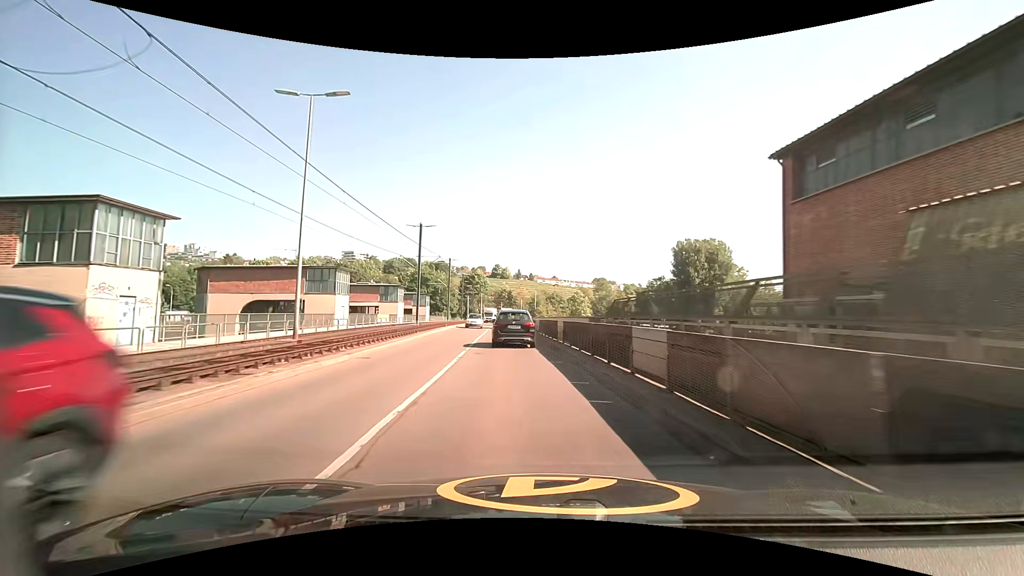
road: secondary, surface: asphalt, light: Day
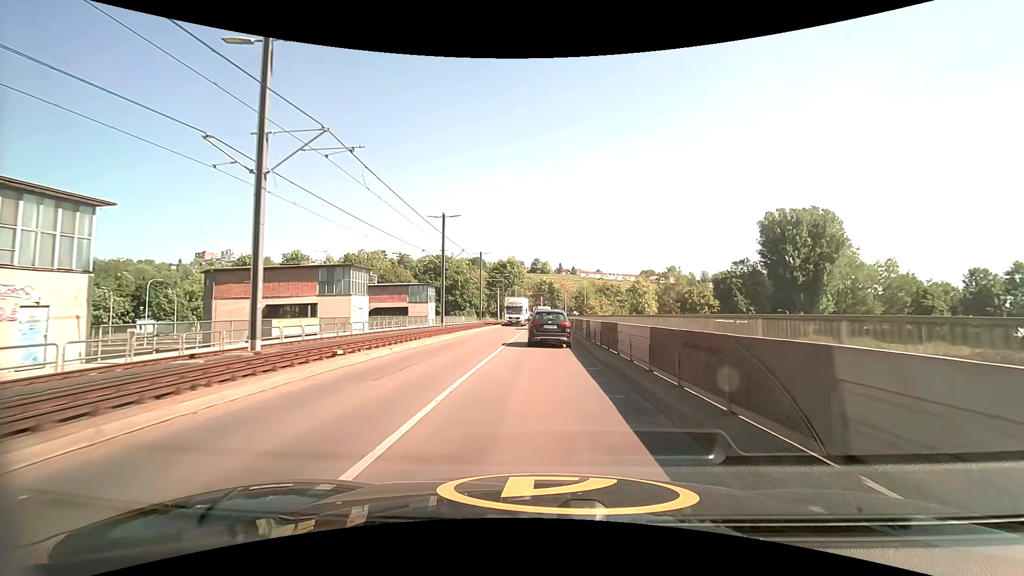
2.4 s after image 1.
(-1.9, +33.4) m; -4°
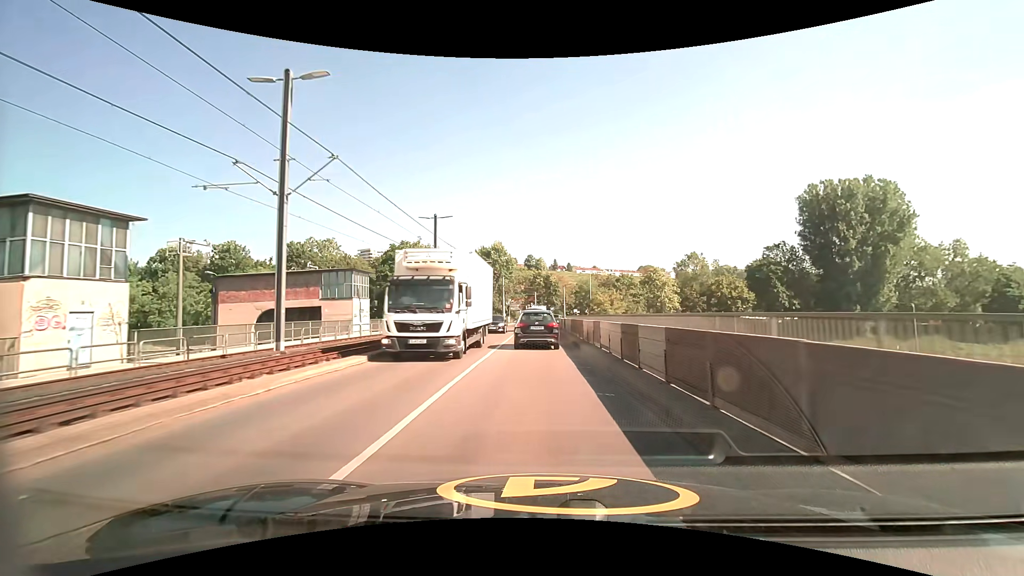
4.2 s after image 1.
(+0.1, +25.4) m; 0°
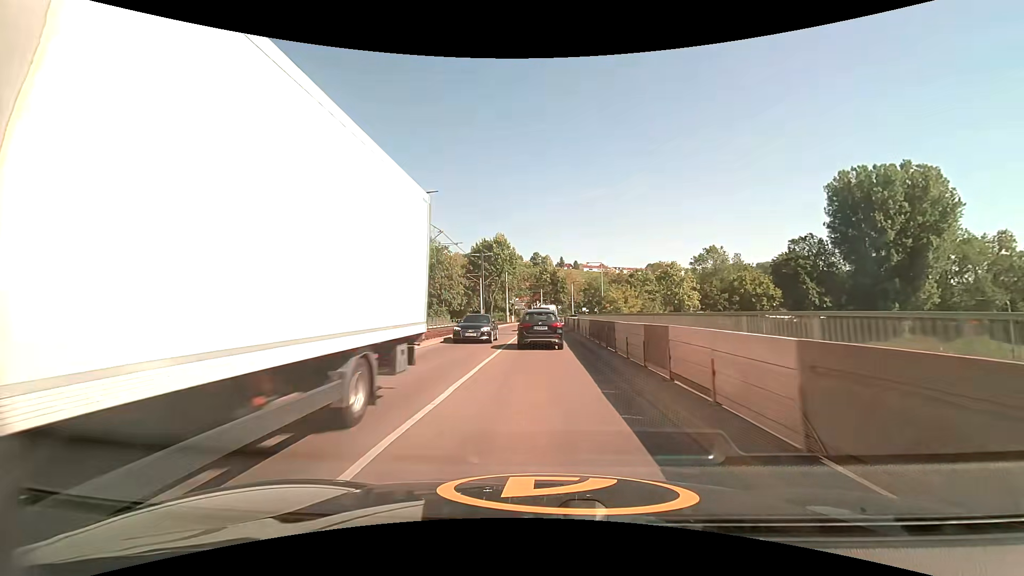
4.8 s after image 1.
(0.0, +8.3) m; 0°
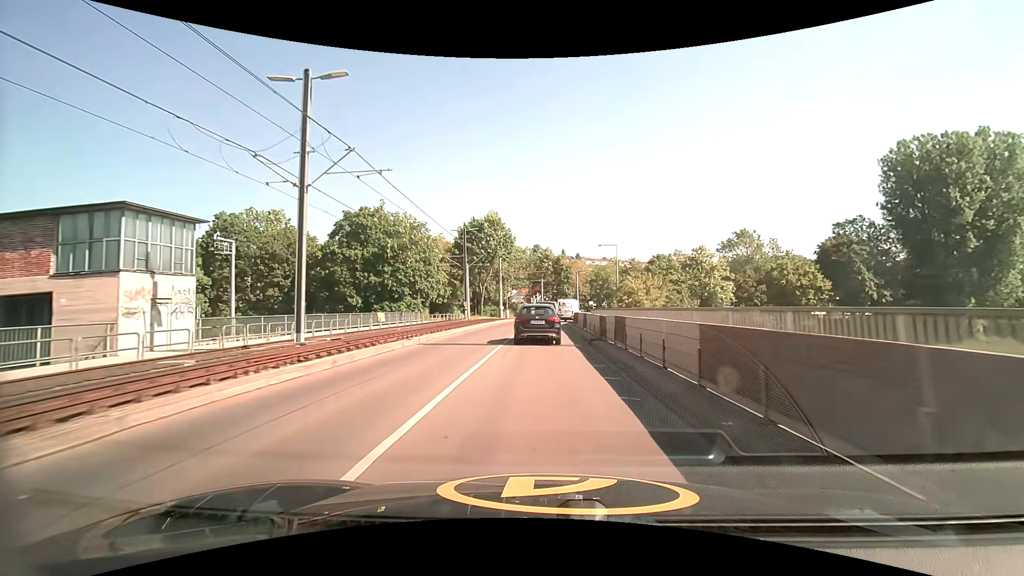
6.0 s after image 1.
(-0.1, +16.0) m; 0°
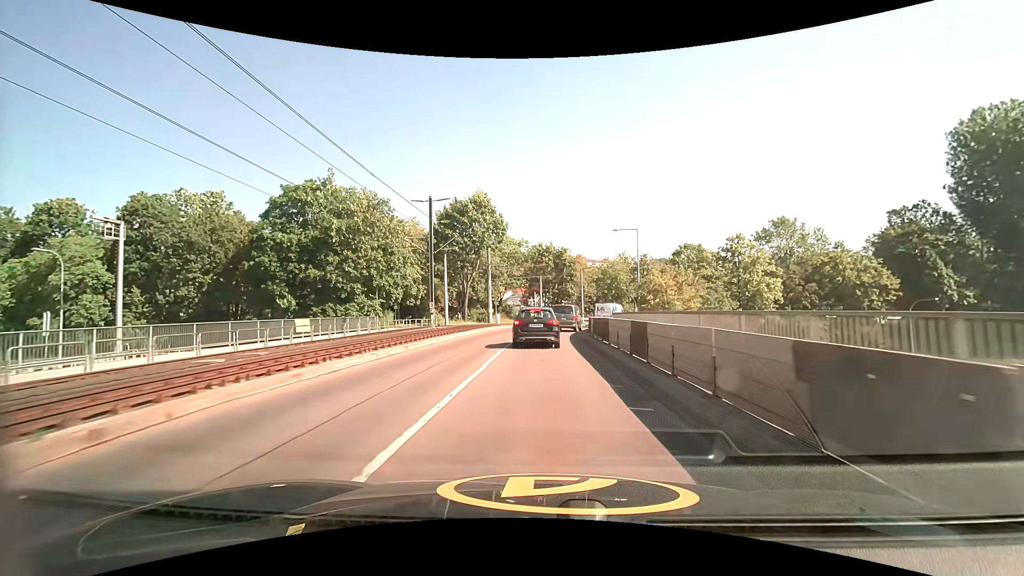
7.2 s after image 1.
(-0.1, +15.3) m; 0°
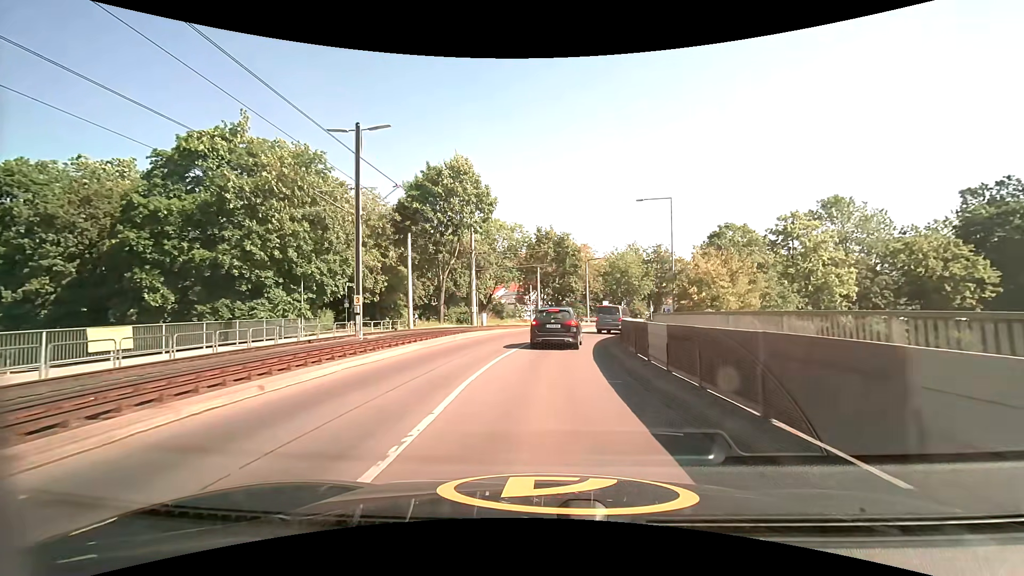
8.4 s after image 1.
(0.0, +14.1) m; 0°
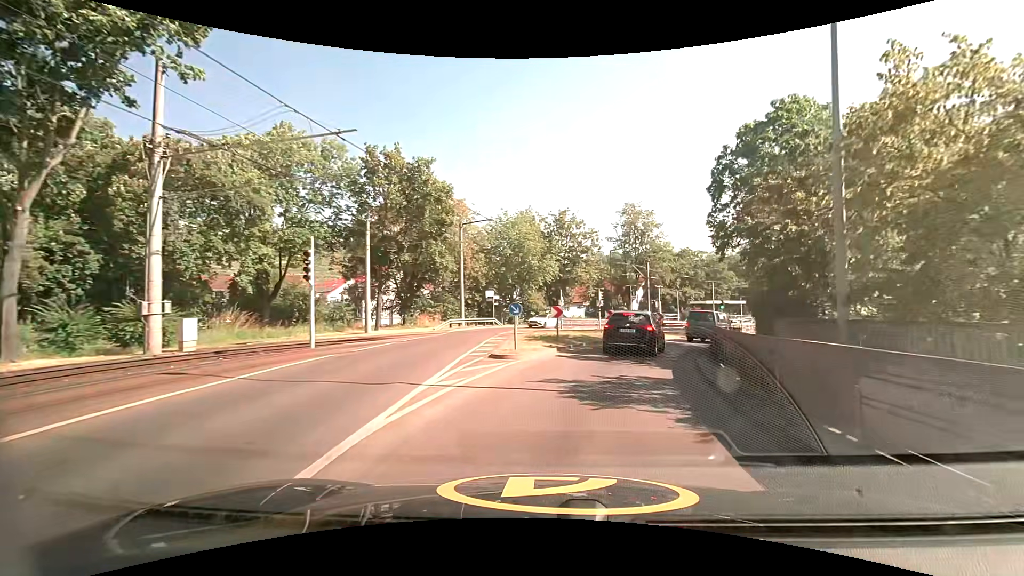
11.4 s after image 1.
(+2.2, +30.5) m; +14°
